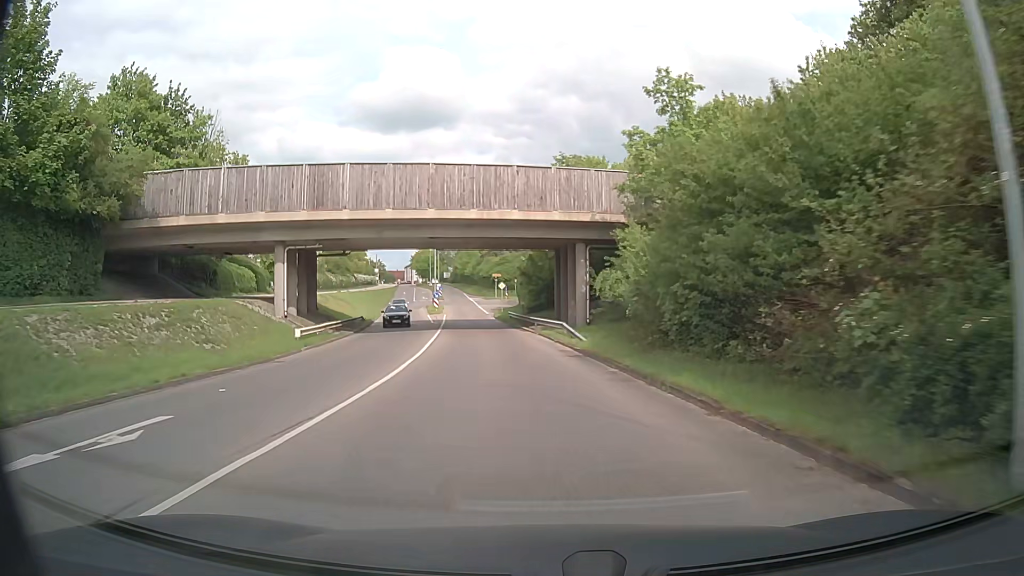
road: tertiary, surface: asphalt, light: Day
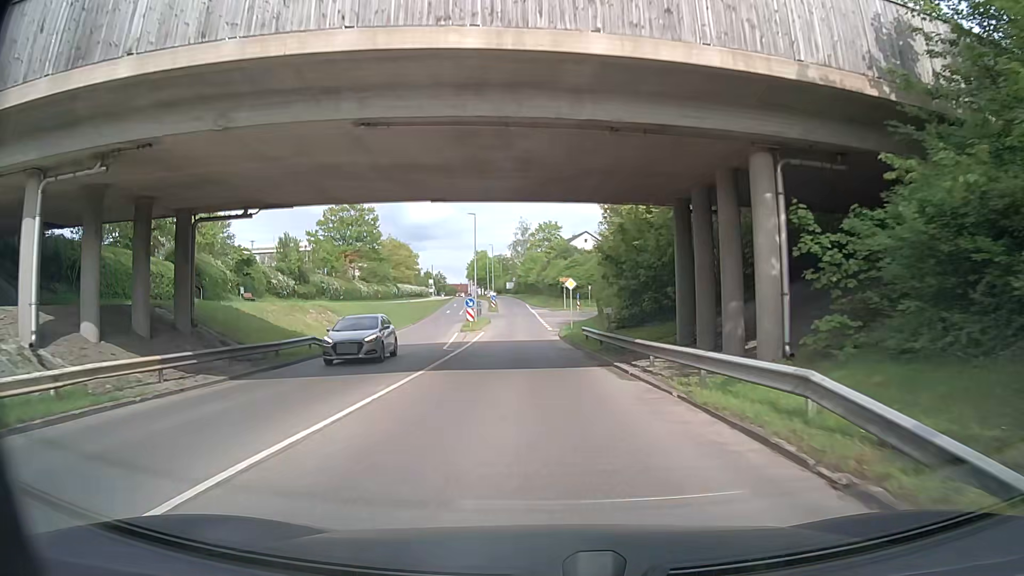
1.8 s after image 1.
(-1.1, +22.0) m; -6°
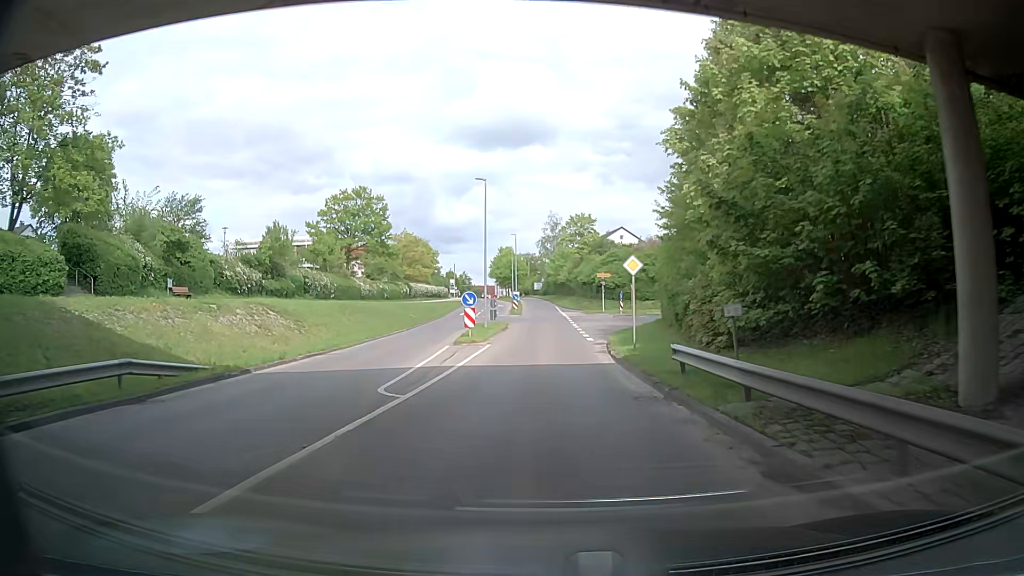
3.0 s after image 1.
(-0.4, +14.3) m; -3°
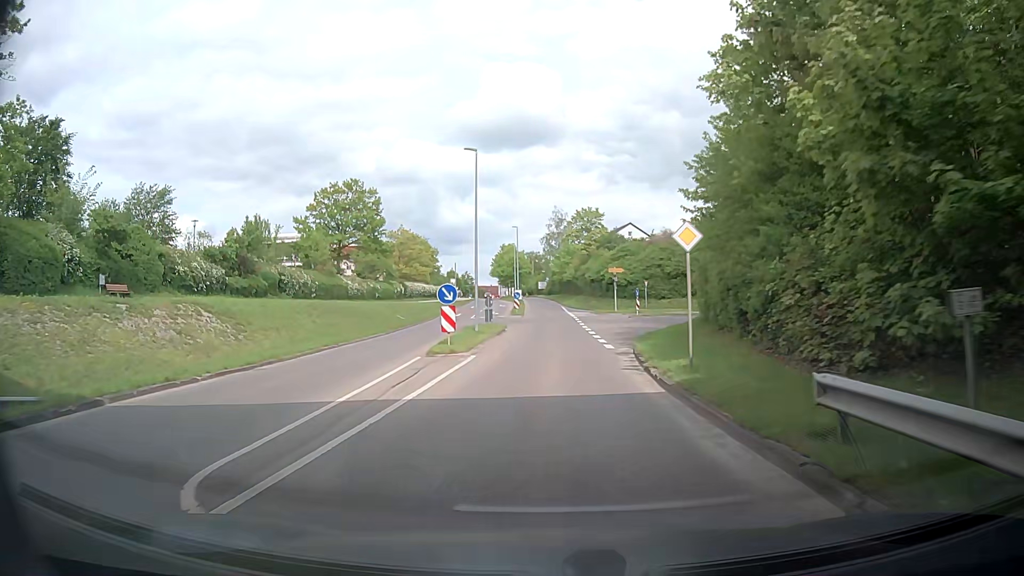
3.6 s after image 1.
(0.0, +7.0) m; 0°
